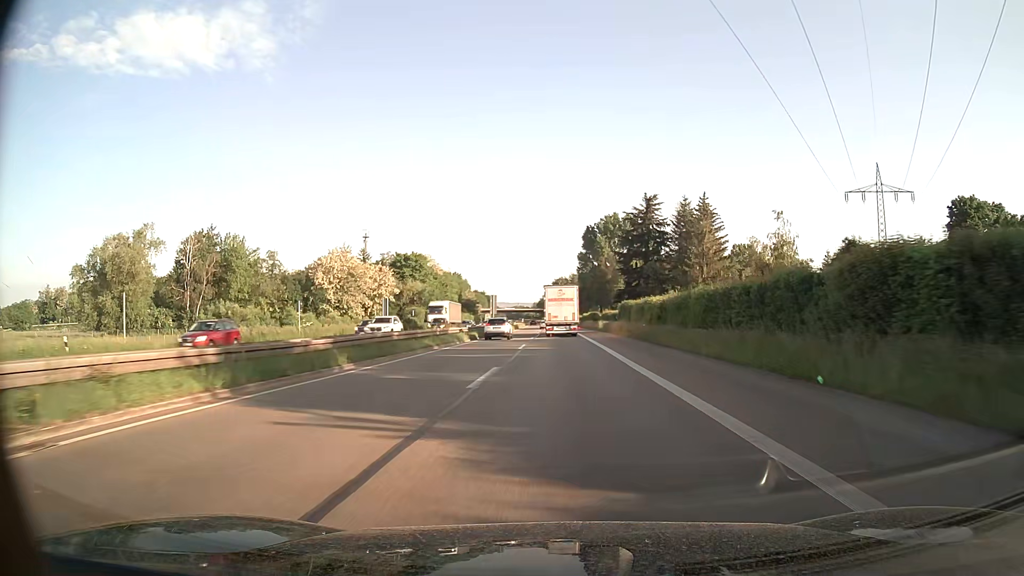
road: trunk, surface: asphalt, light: Day
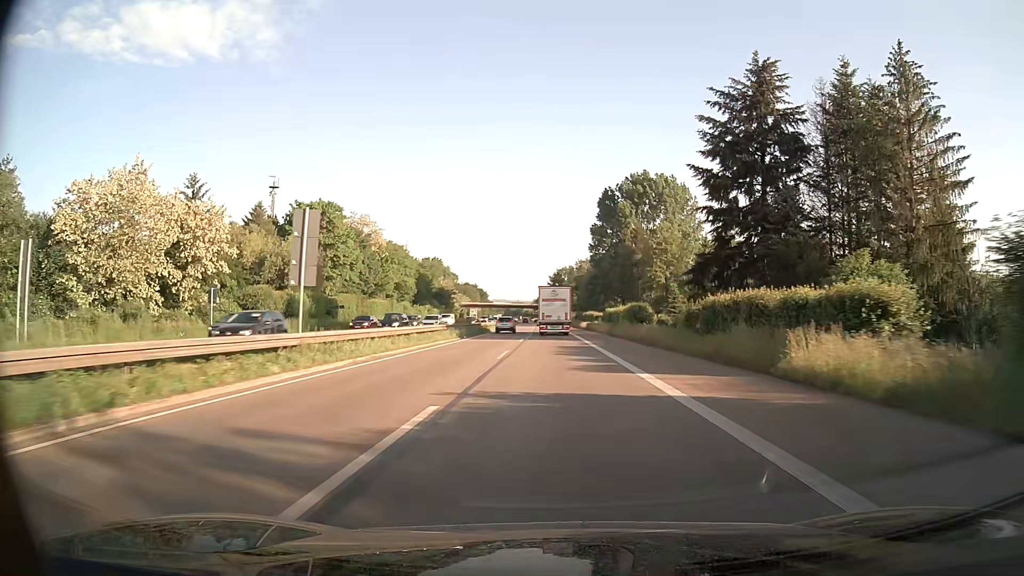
(+0.2, +64.7) m; 0°
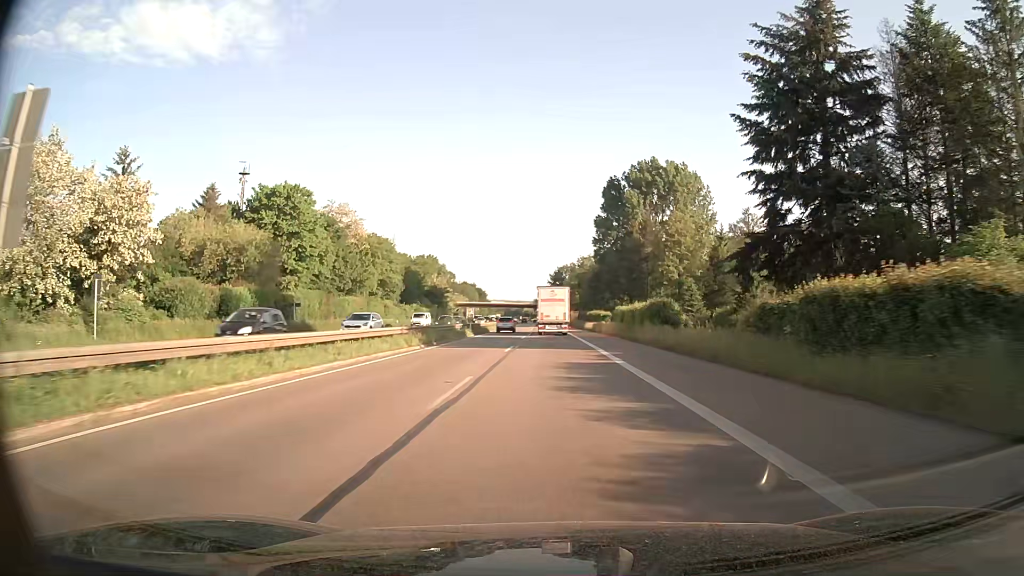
(0.0, +13.0) m; 0°
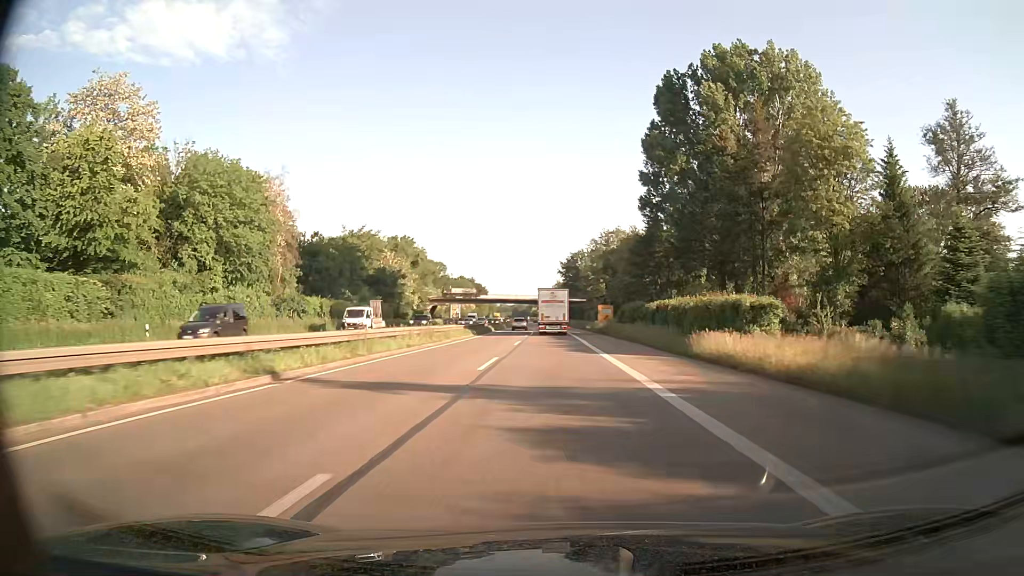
(-0.5, +65.0) m; -1°
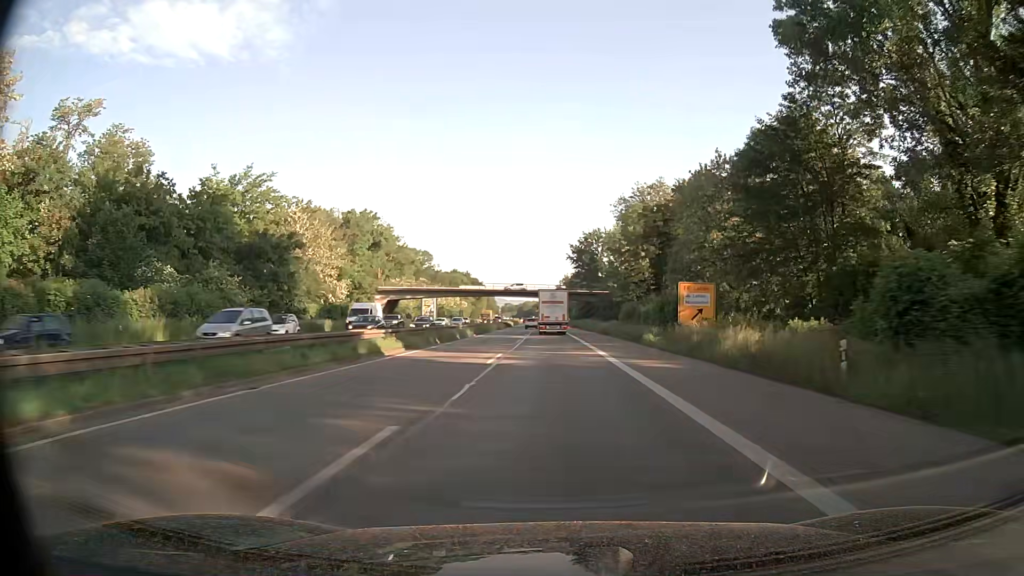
(-0.3, +52.3) m; -1°
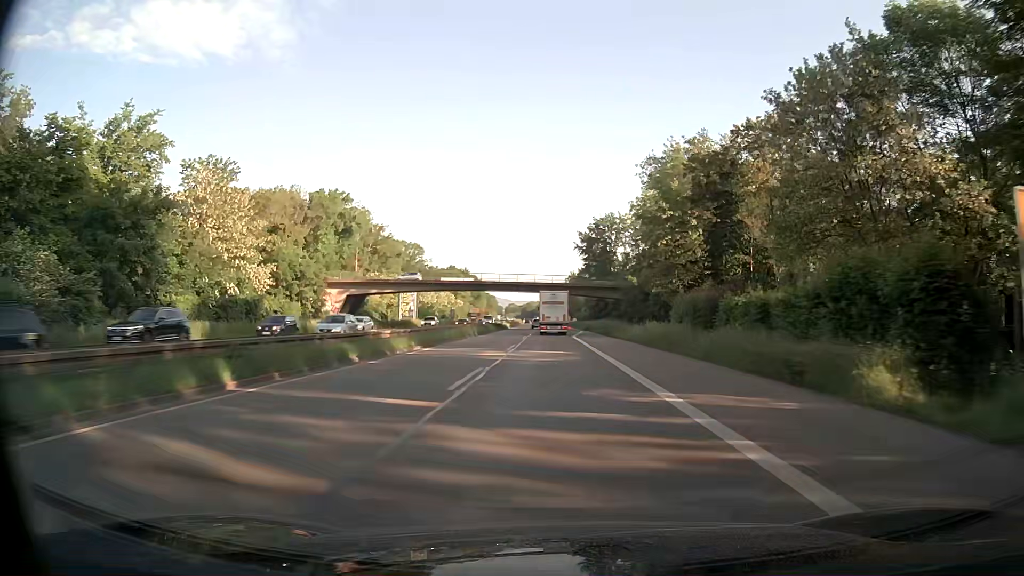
(-0.1, +26.3) m; -1°
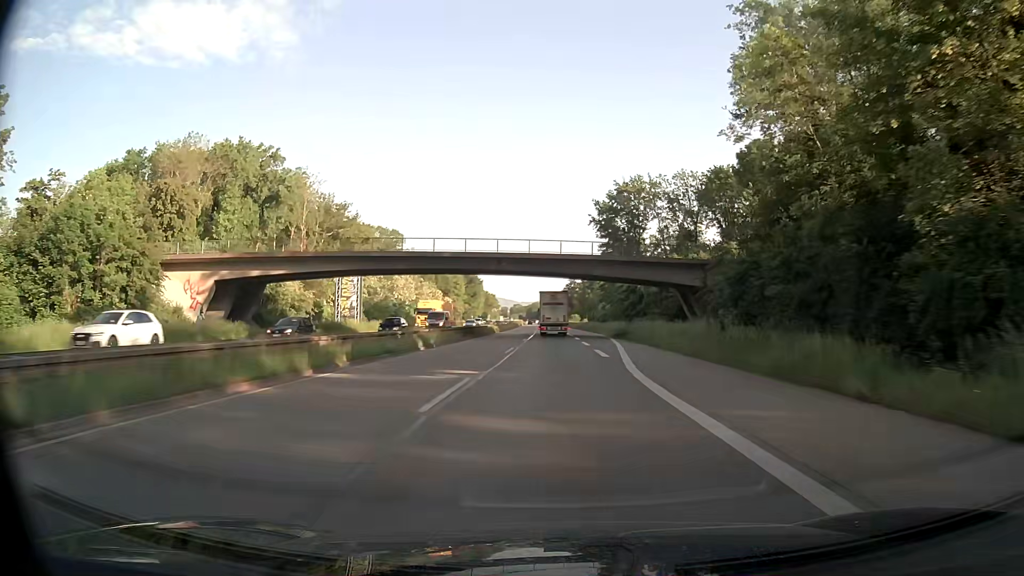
(0.0, +39.7) m; 0°
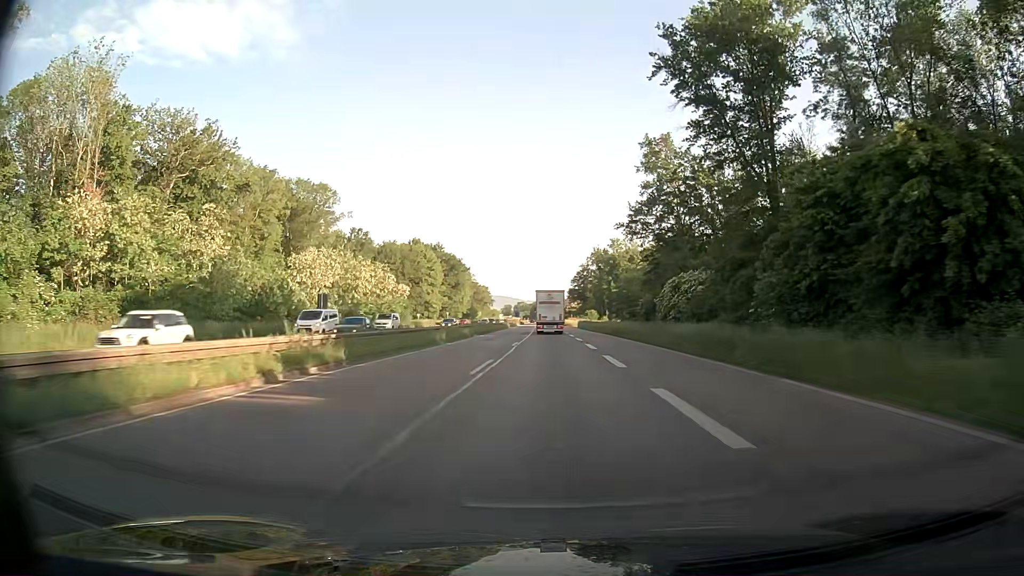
(-0.5, +66.6) m; -1°
(0, +10) (0, +20) (0, +30) (0, +40) (0, +50) (0, +60) (0, +70) (0, +80) (0, +90) (0, +100) m
